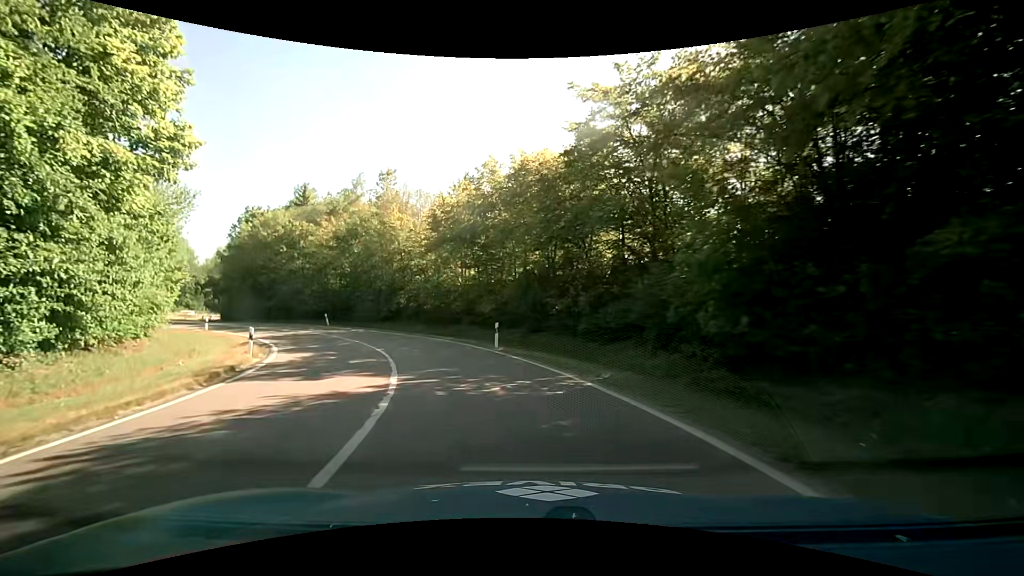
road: trunk_link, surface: asphalt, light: Day
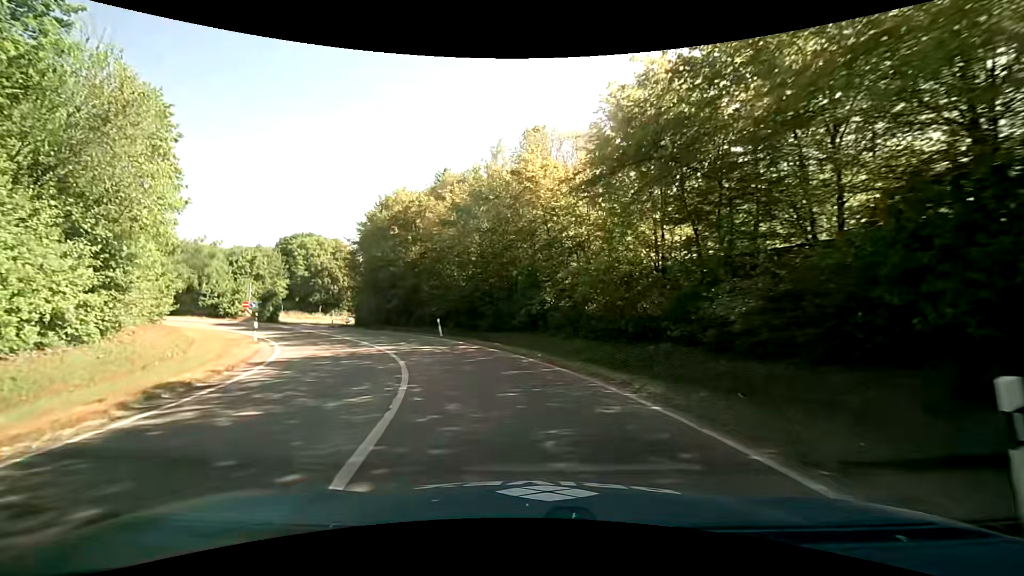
(-2.7, +16.9) m; -19°
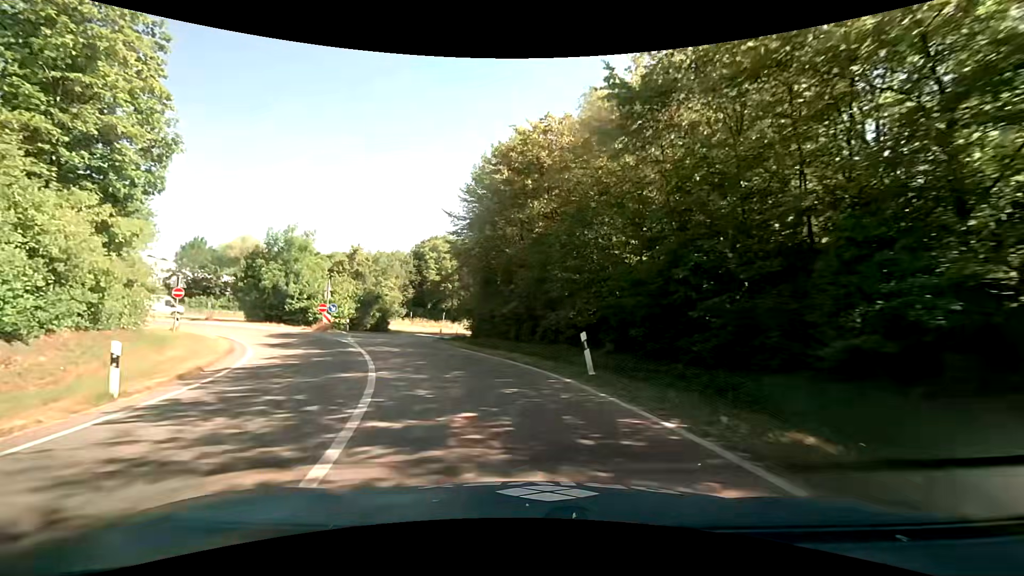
(-2.3, +16.5) m; -16°
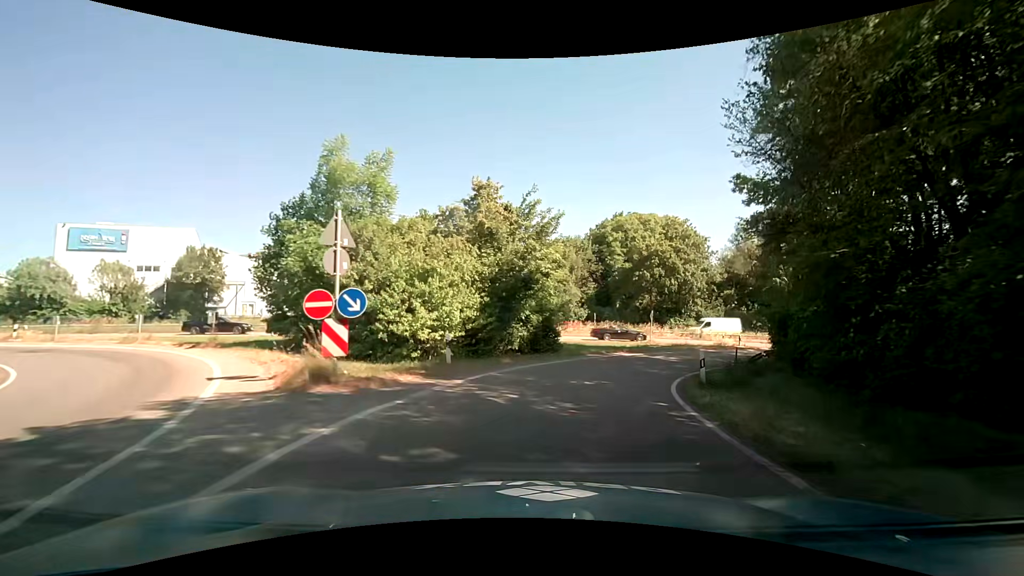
(-6.0, +25.8) m; -20°
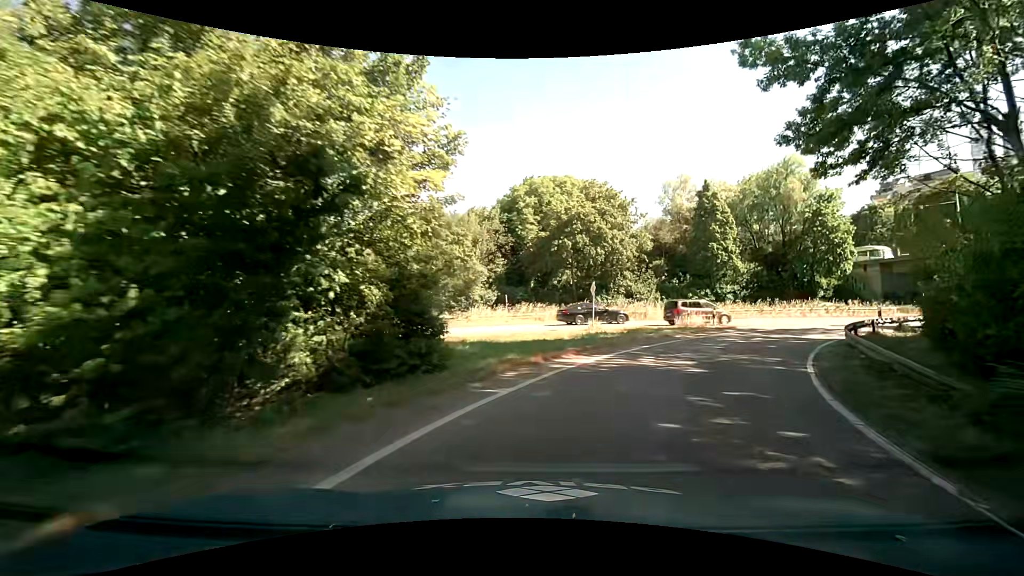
(+1.2, +14.7) m; +10°
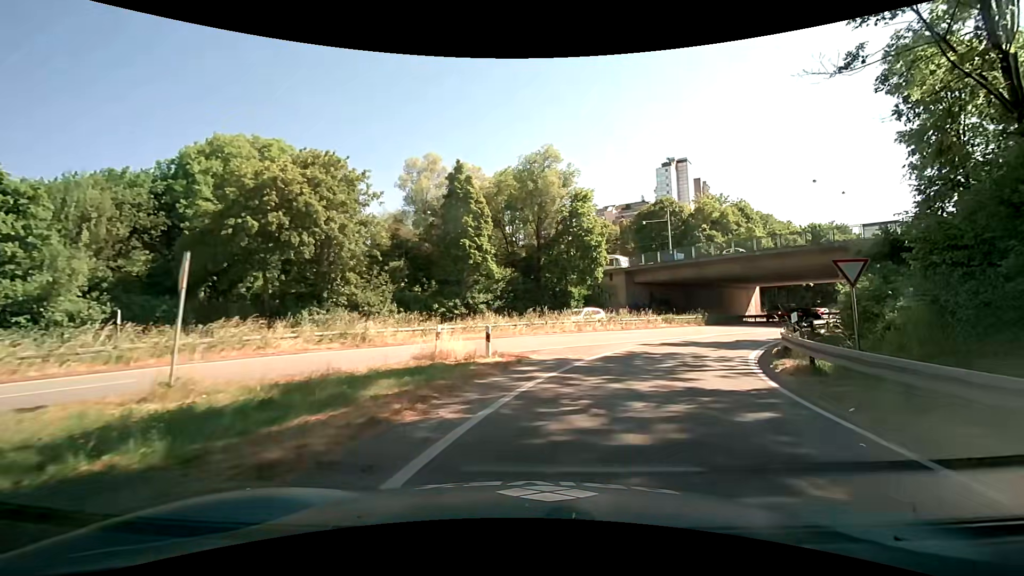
(+3.9, +16.3) m; +29°
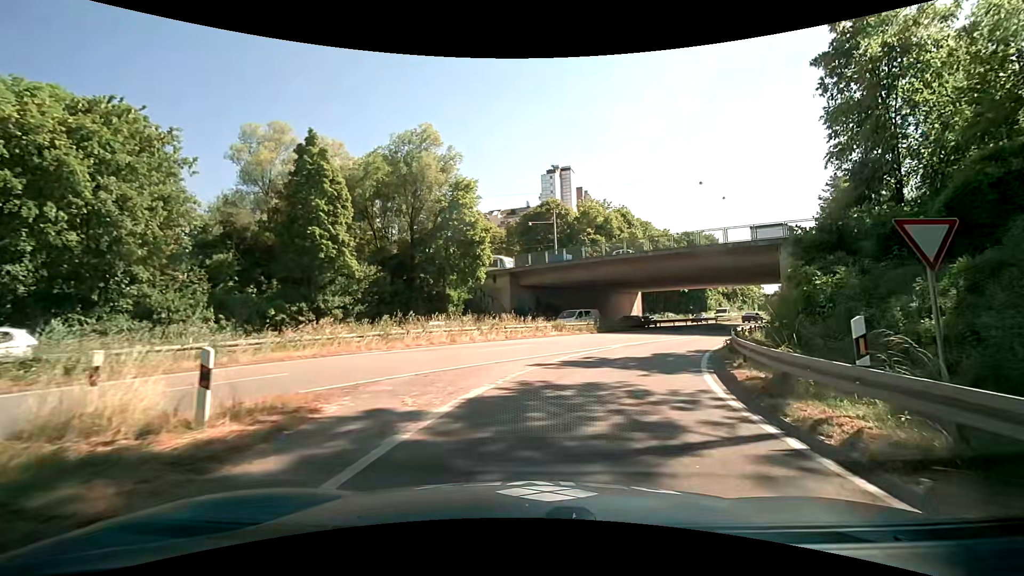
(+0.8, +7.2) m; +13°
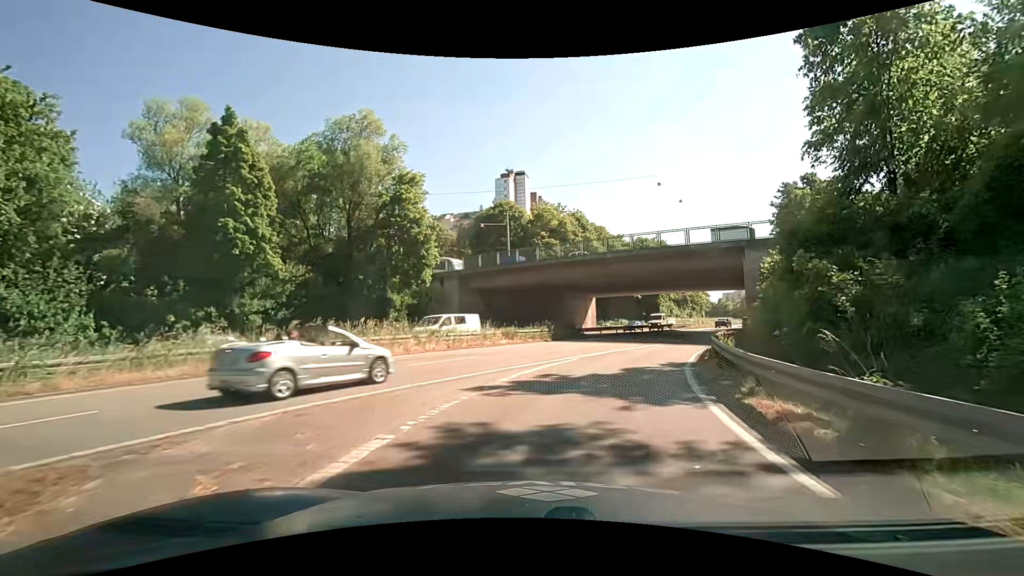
(+0.2, +3.8) m; +5°
